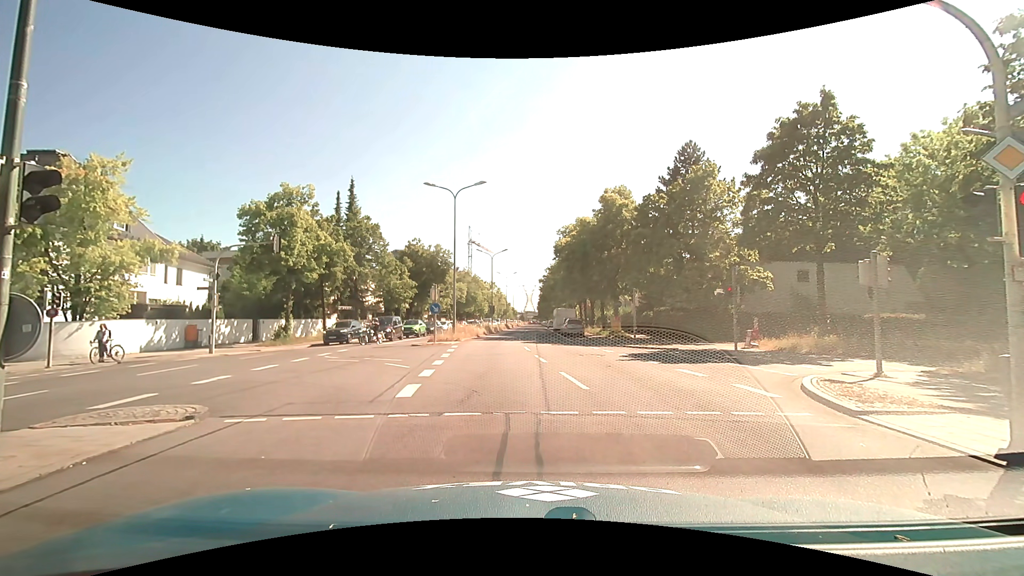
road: primary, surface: asphalt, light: Day
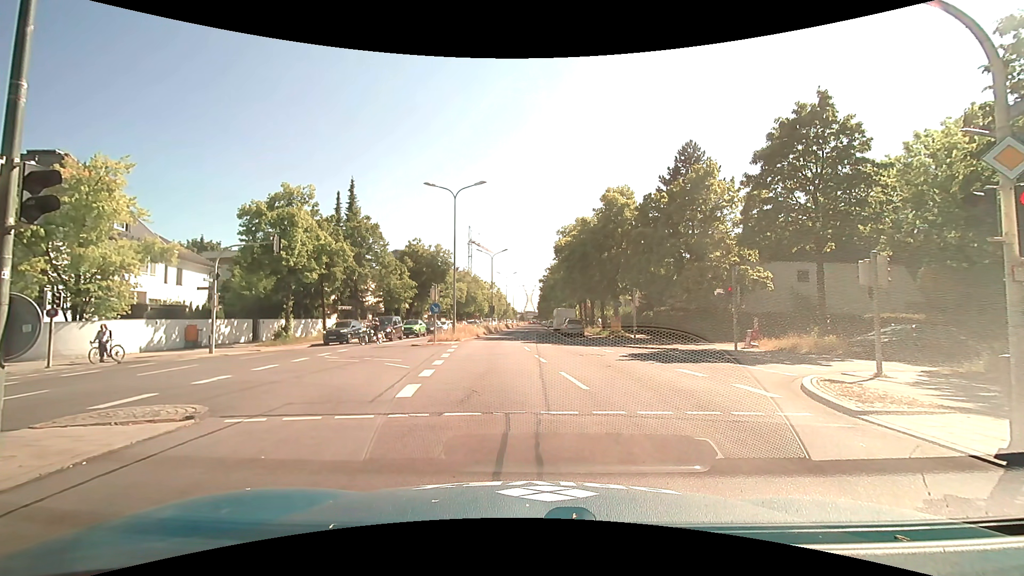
(0.0, 0.0) m; 0°
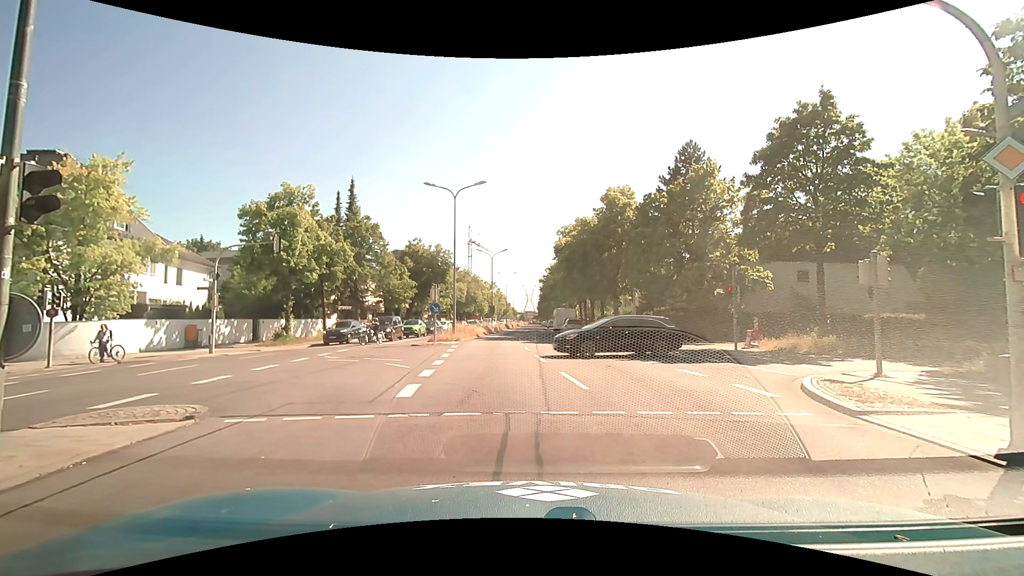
(0.0, 0.0) m; 0°
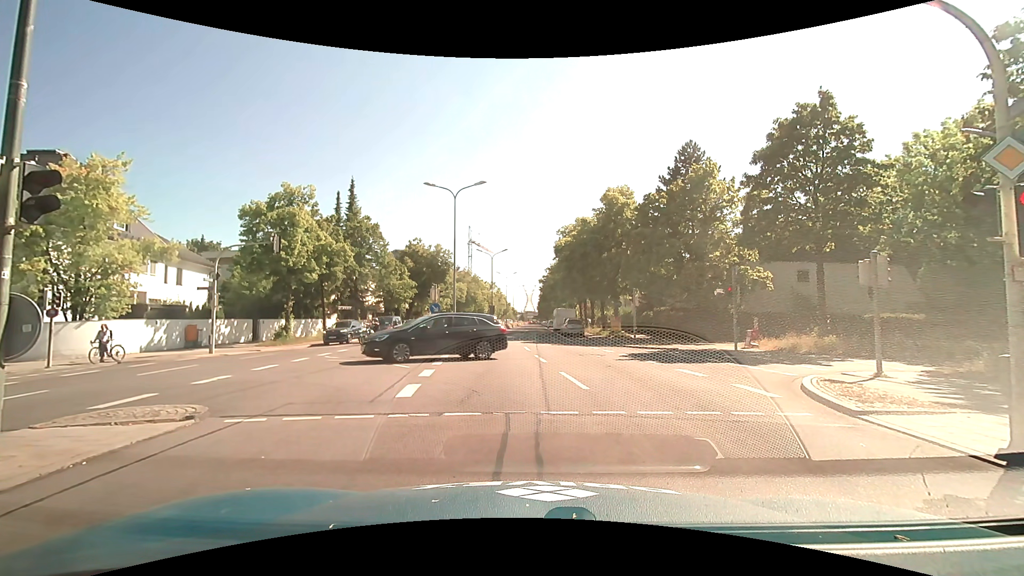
(0.0, 0.0) m; 0°
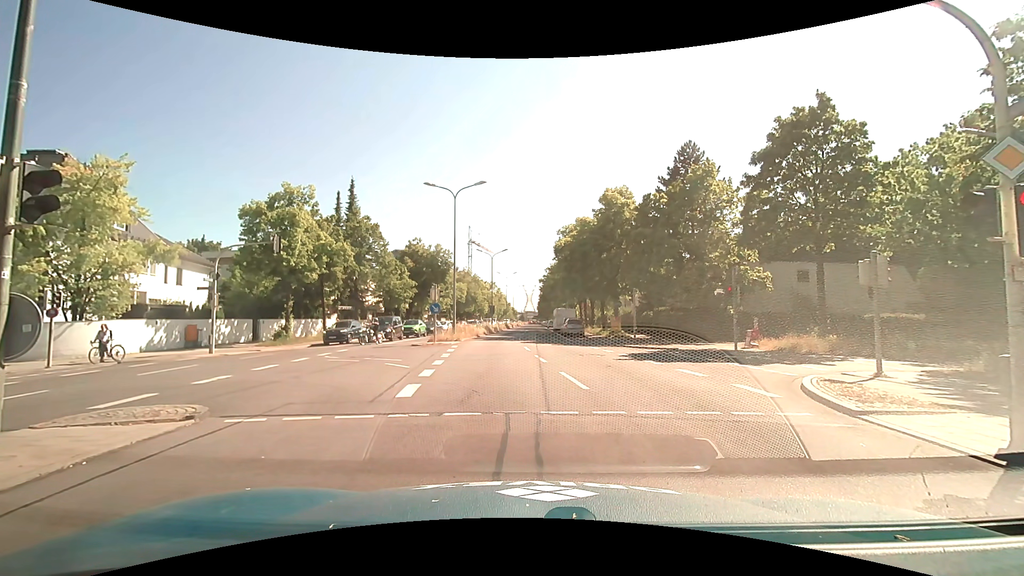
(0.0, 0.0) m; 0°
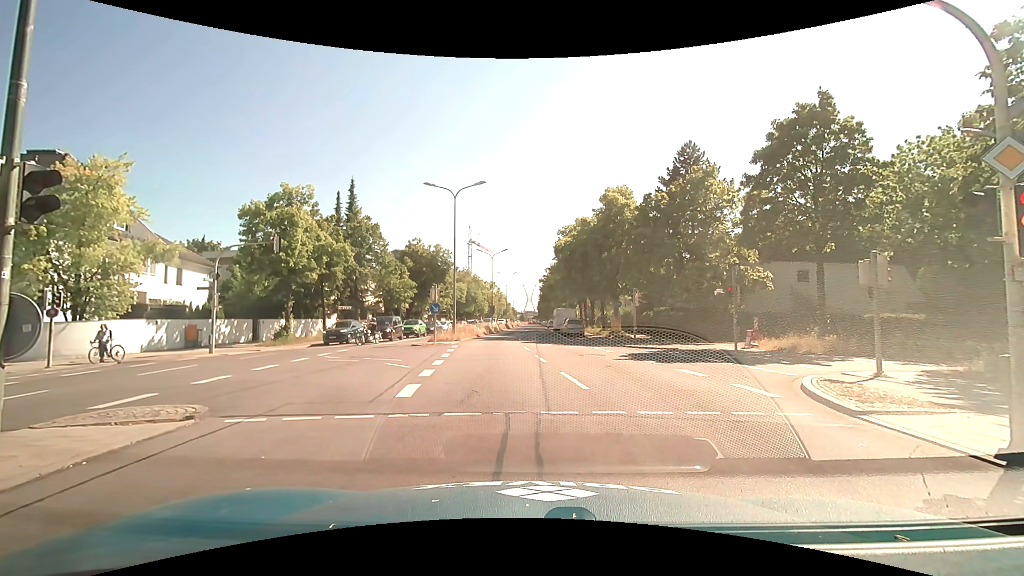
(0.0, 0.0) m; 0°
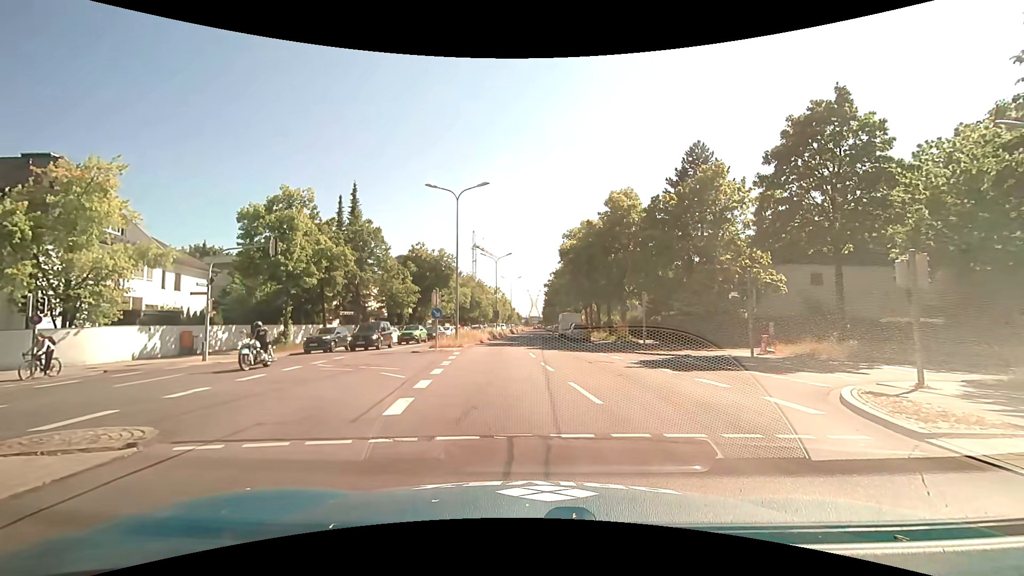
(0.0, +1.1) m; +2°
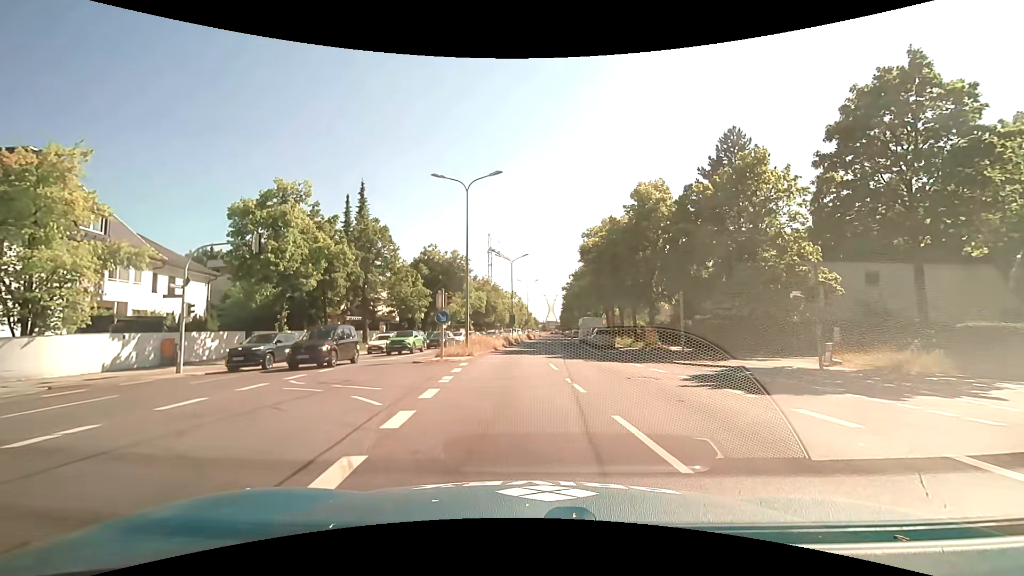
(-0.2, +3.8) m; -4°
(0, +10) (-1, +20) (-1, +30) (0, +40) (0, +50) (+1, +60) (+2, +70) (+2, +80) (+3, +90) (+3, +100) m
